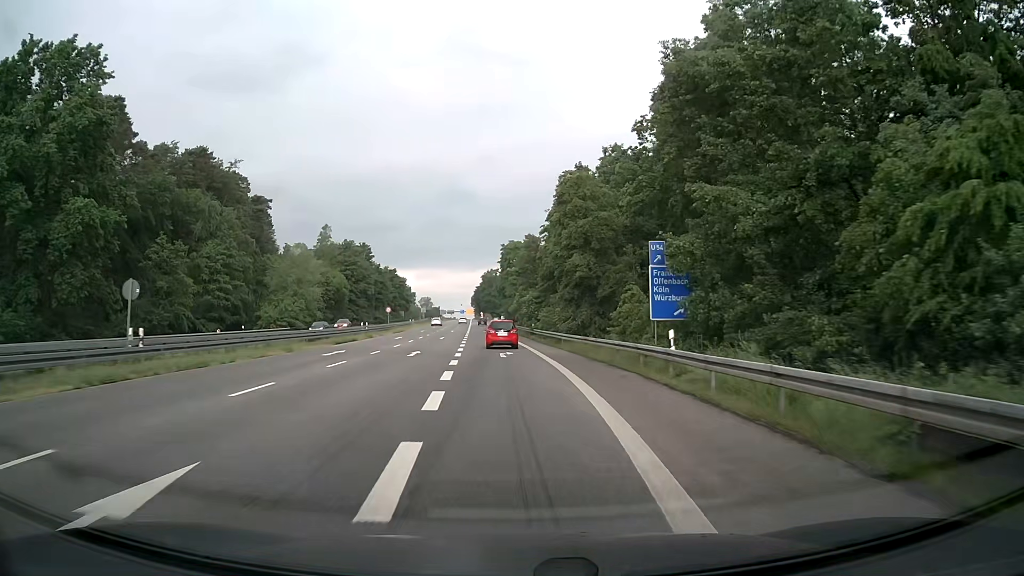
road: secondary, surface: asphalt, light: Day
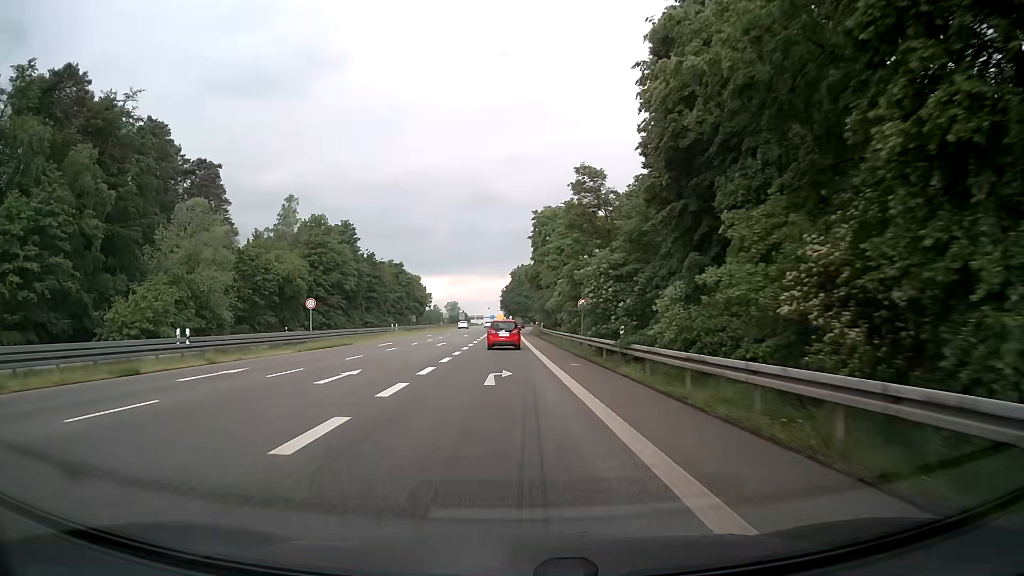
(-0.6, +40.1) m; -3°
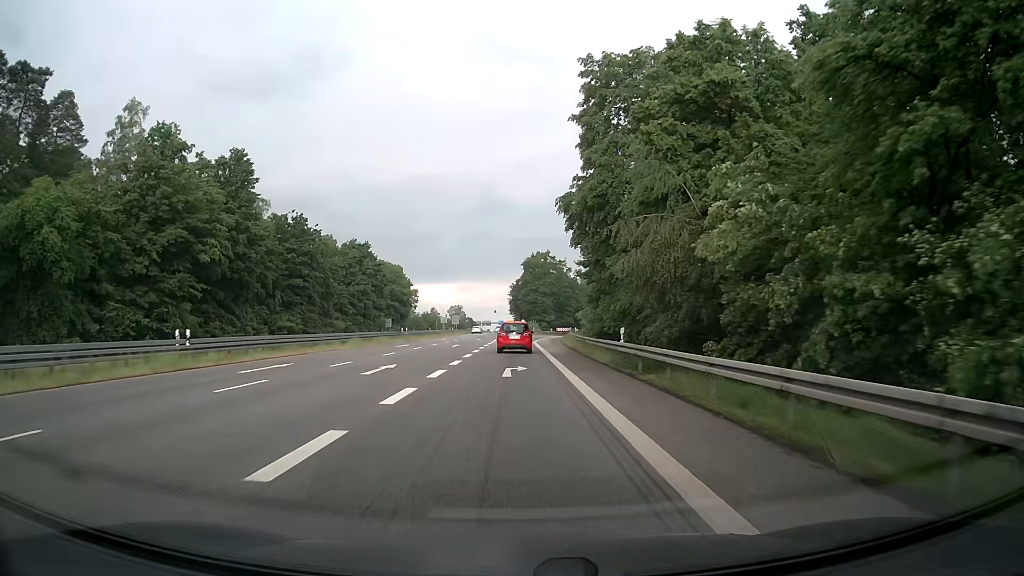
(-0.7, +49.0) m; -1°
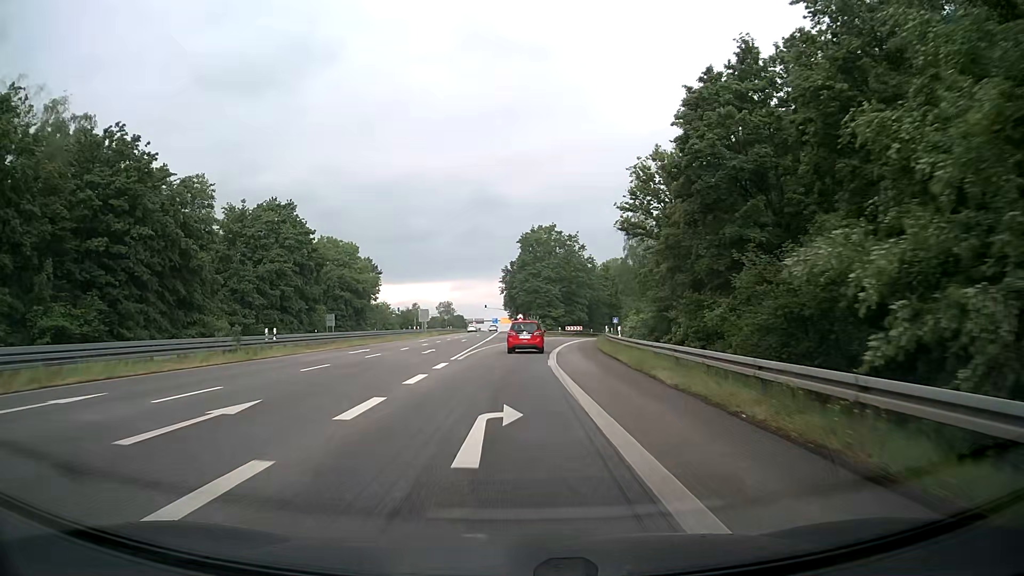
(+0.2, +38.0) m; 0°
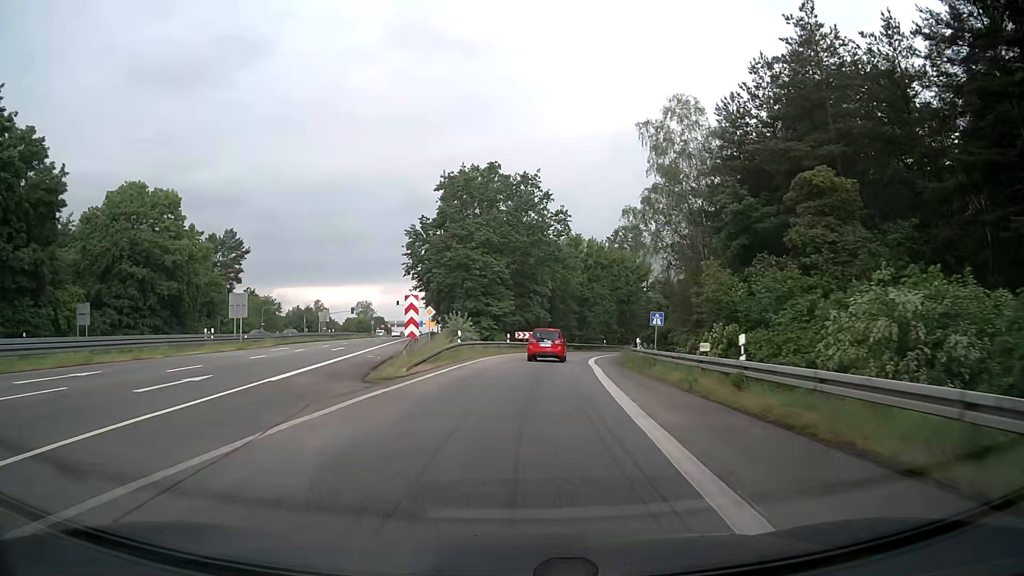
(+1.8, +46.0) m; +6°
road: motorway_link
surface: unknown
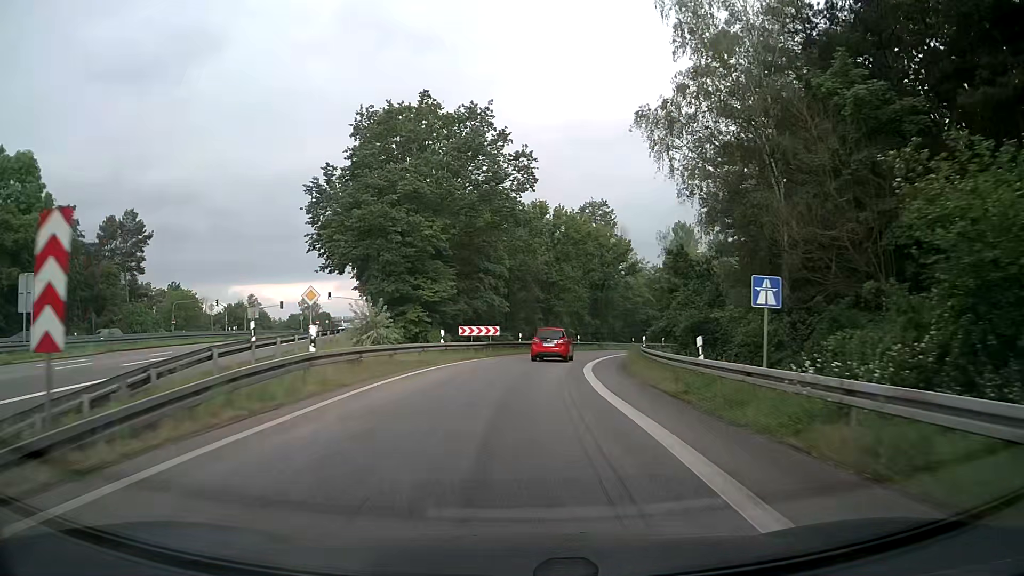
(+0.7, +18.2) m; +4°
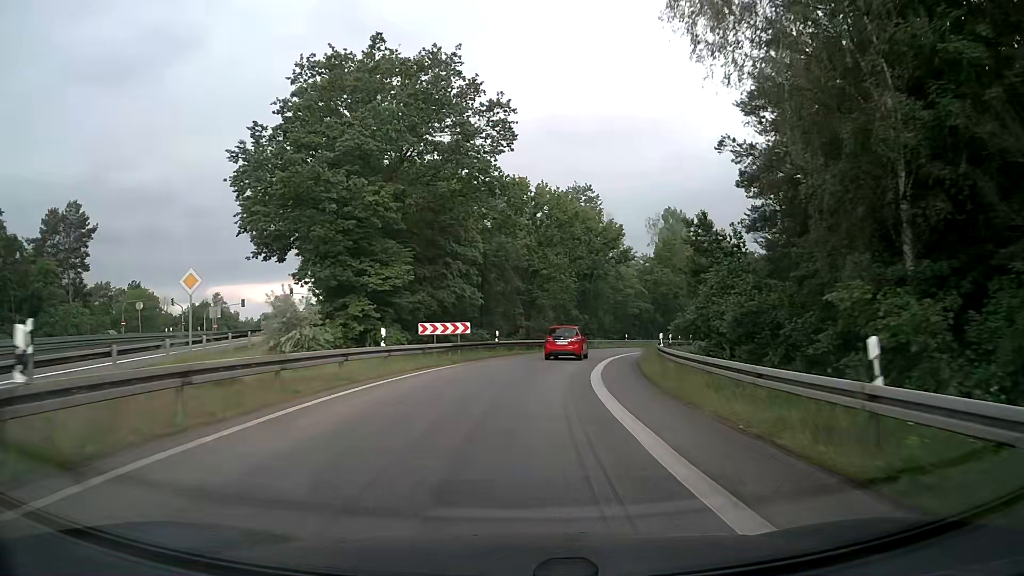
(+0.1, +9.1) m; +1°
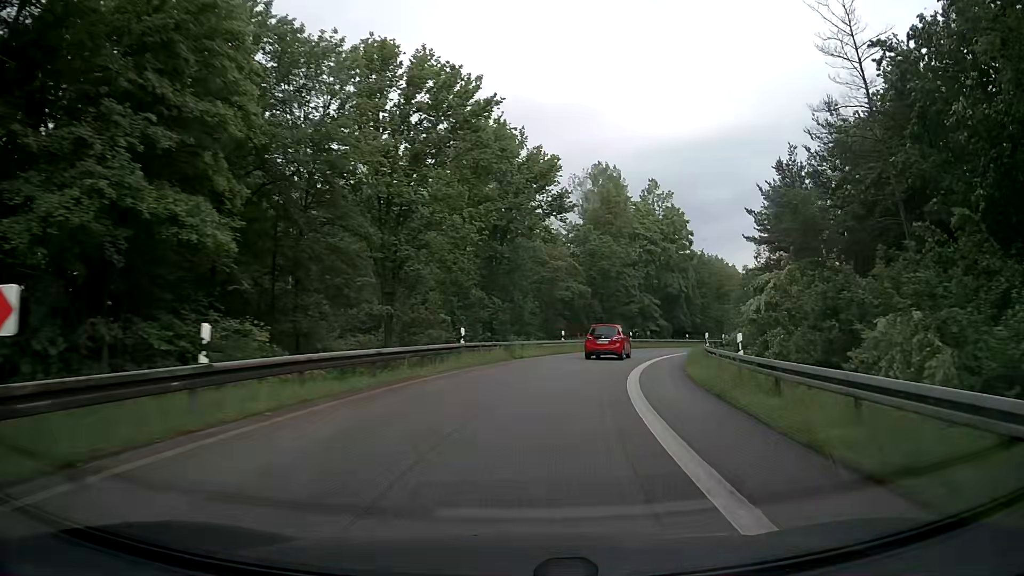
(+1.8, +27.5) m; +9°
(+1, +10) (+2, +20) (+4, +30) (+7, +39) (+11, +48) (+16, +57) (+21, +66) (+27, +74) (+33, +81) (+41, +88) m
